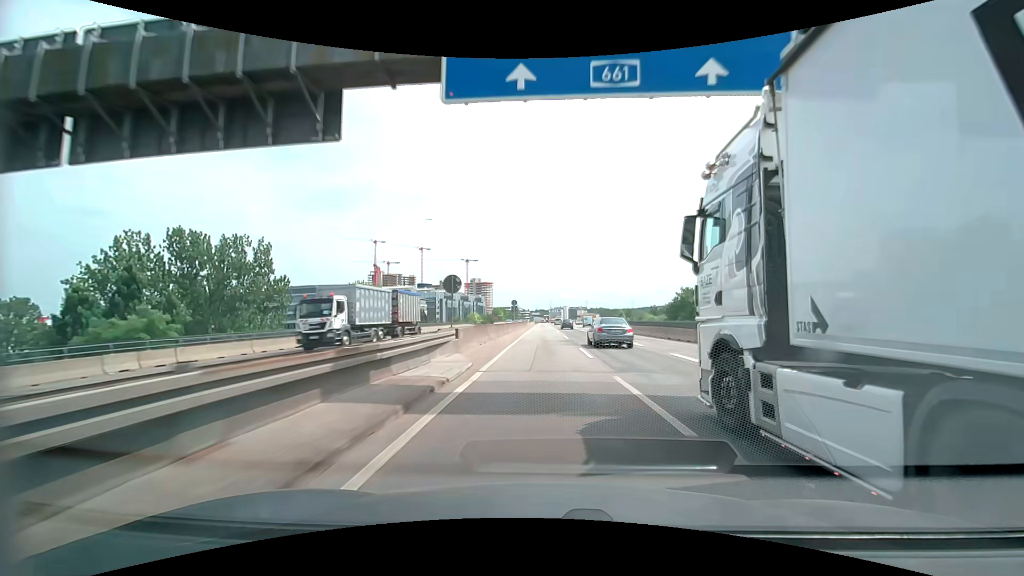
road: motorway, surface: asphalt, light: Day
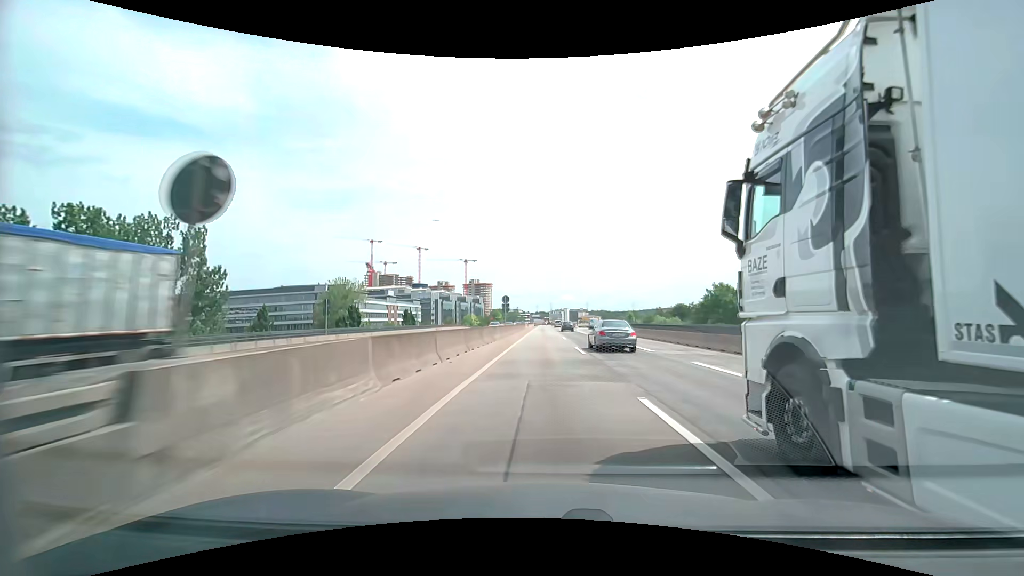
(0.0, +14.7) m; 0°
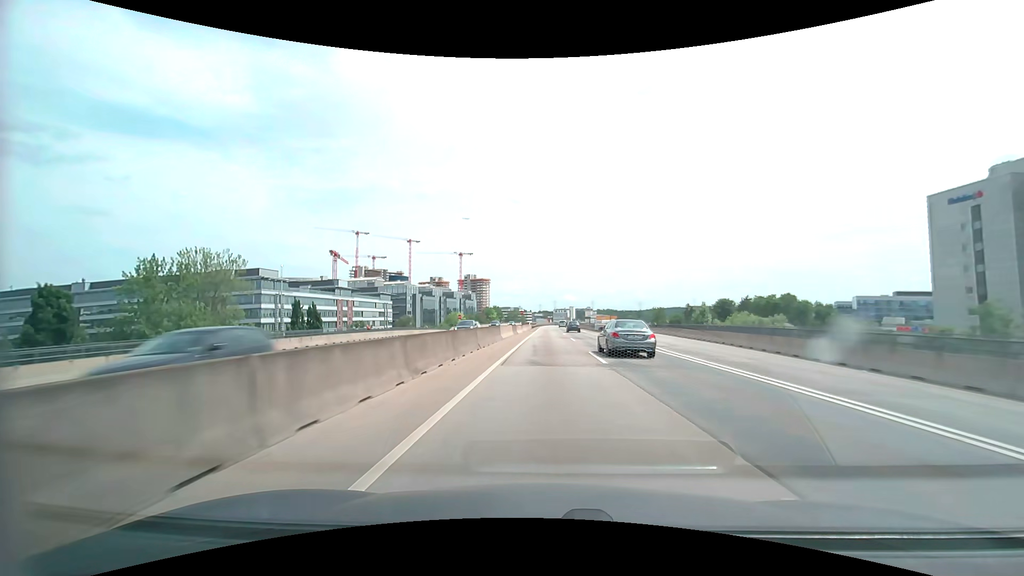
(0.0, +58.5) m; 0°
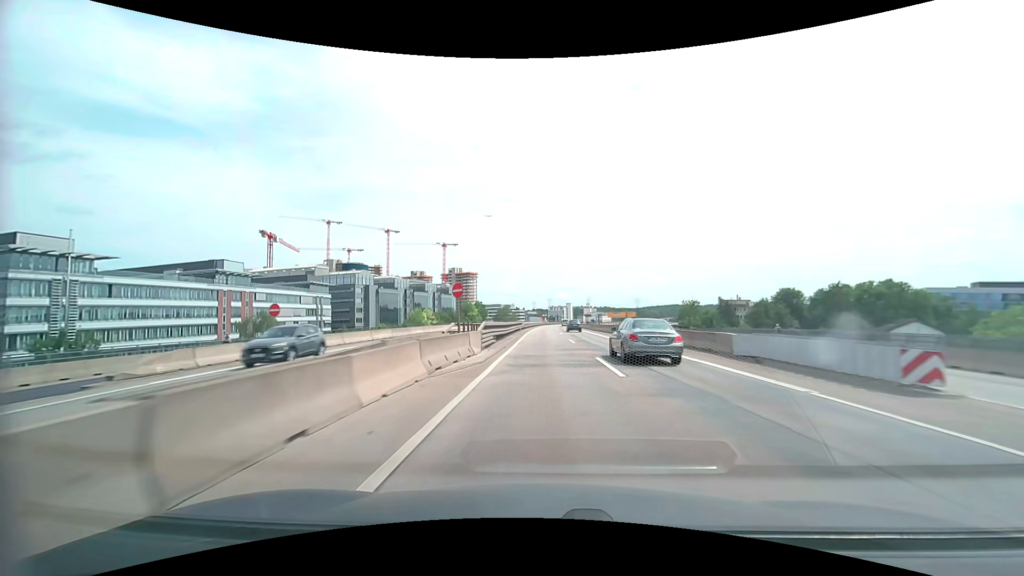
(0.0, +57.9) m; 0°
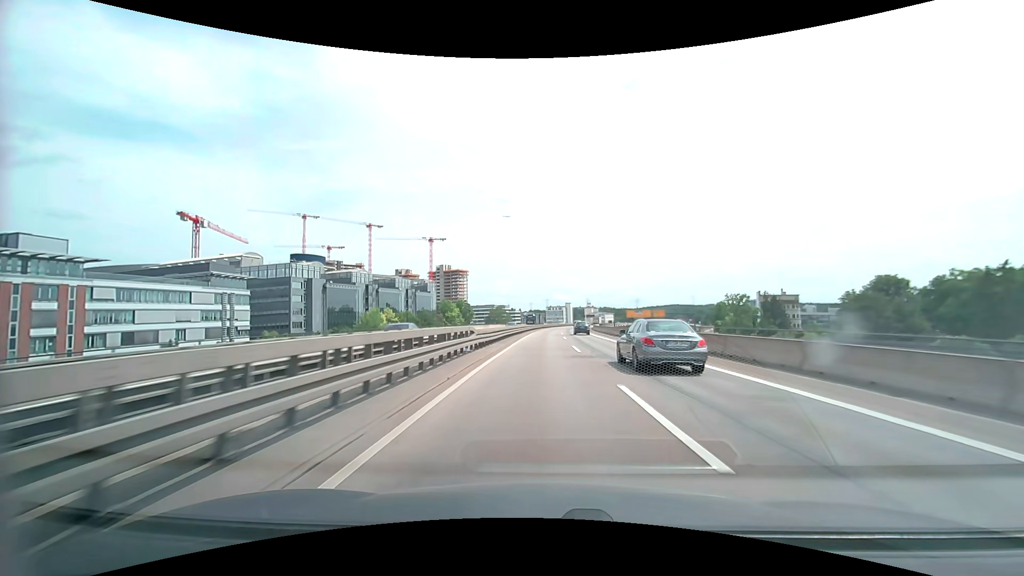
(+0.2, +43.4) m; +1°
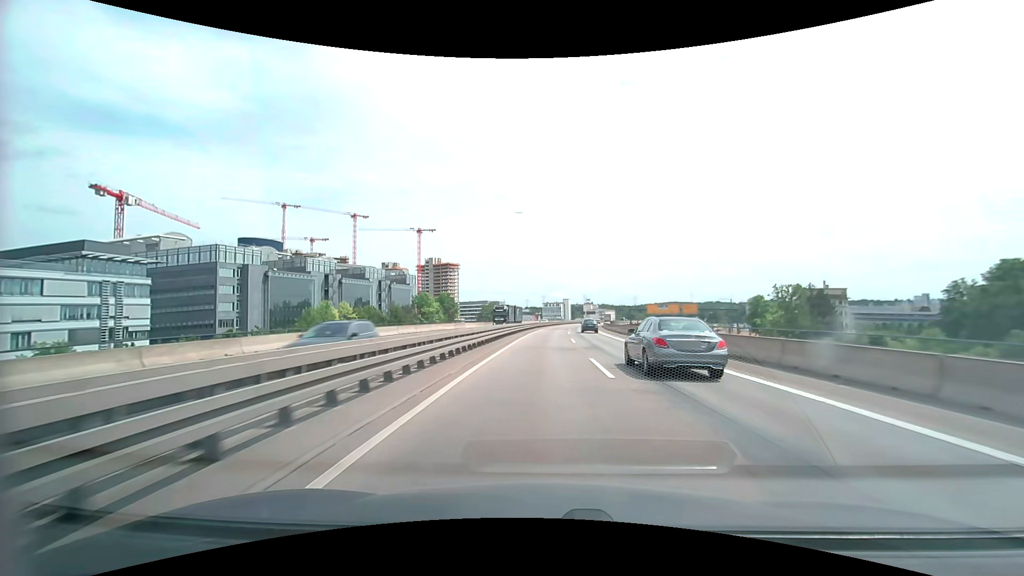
(0.0, +28.9) m; 0°
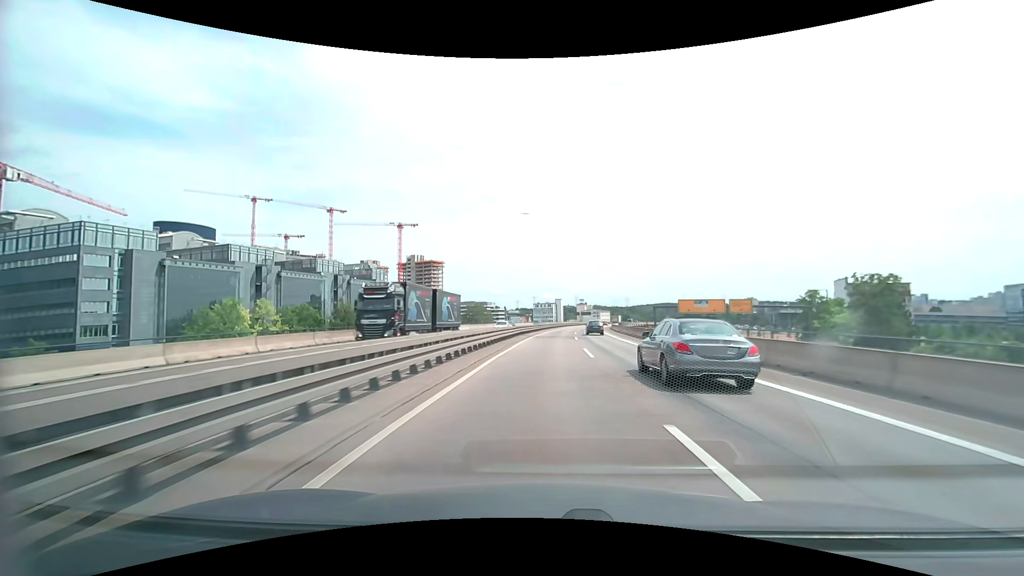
(+0.2, +28.9) m; +1°
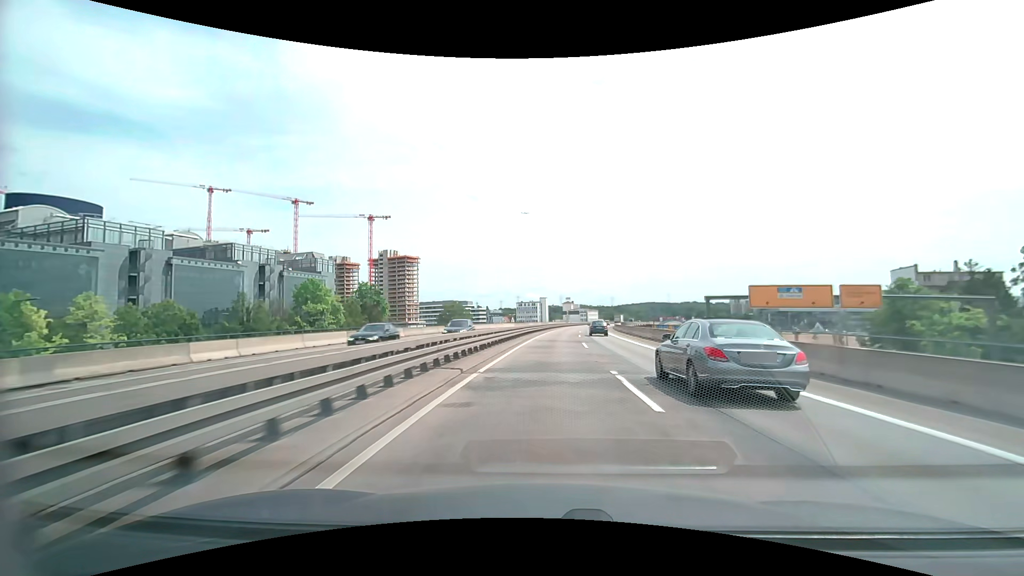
(+0.4, +28.8) m; +2°
(0, +10) (0, +20) (+1, +30) (+1, +40) (+2, +50) (+3, +60) (+4, +70) (+5, +80) (+6, +90) (+7, +100) m
